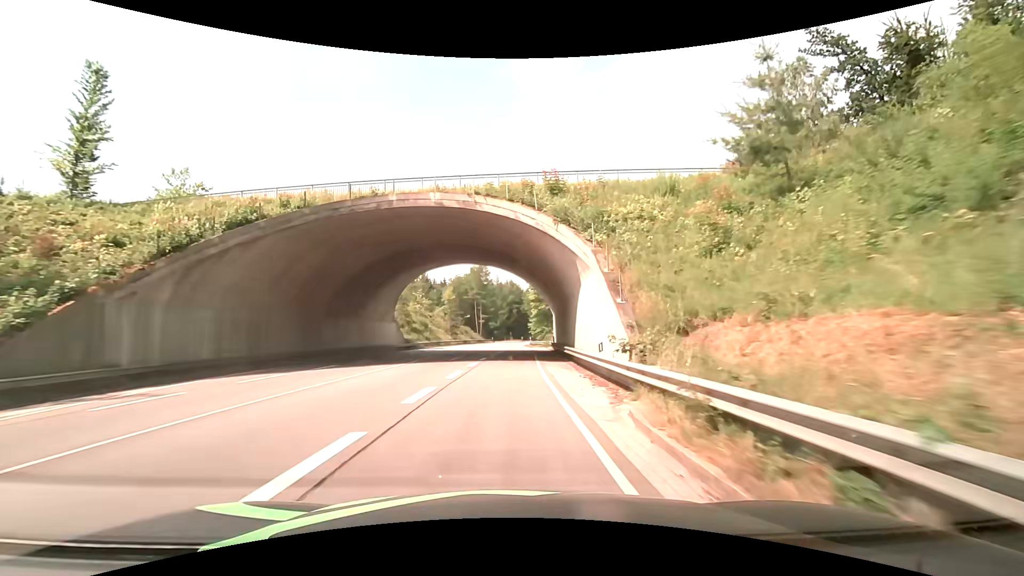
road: primary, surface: asphalt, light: Day
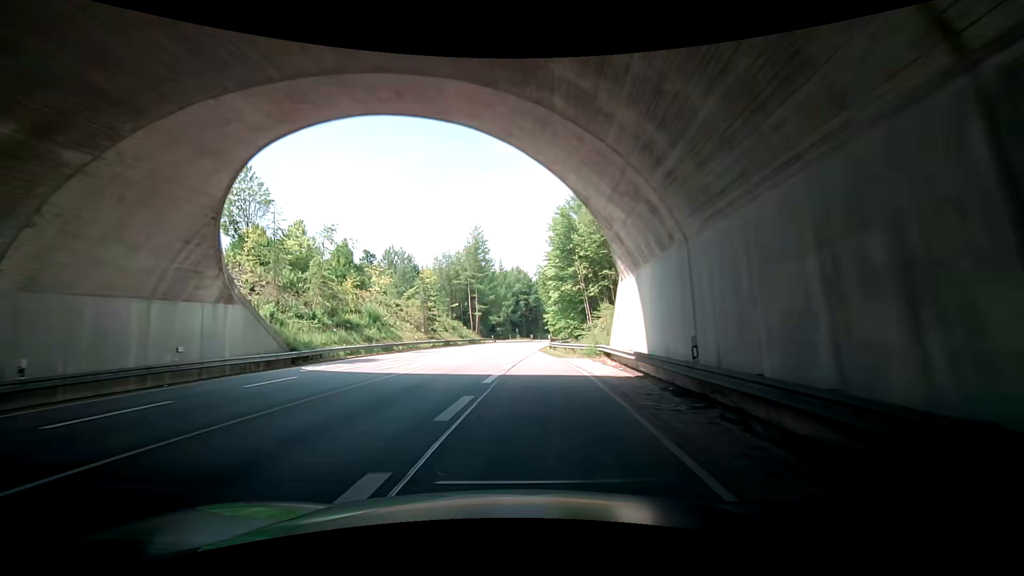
(+0.2, +33.0) m; -1°
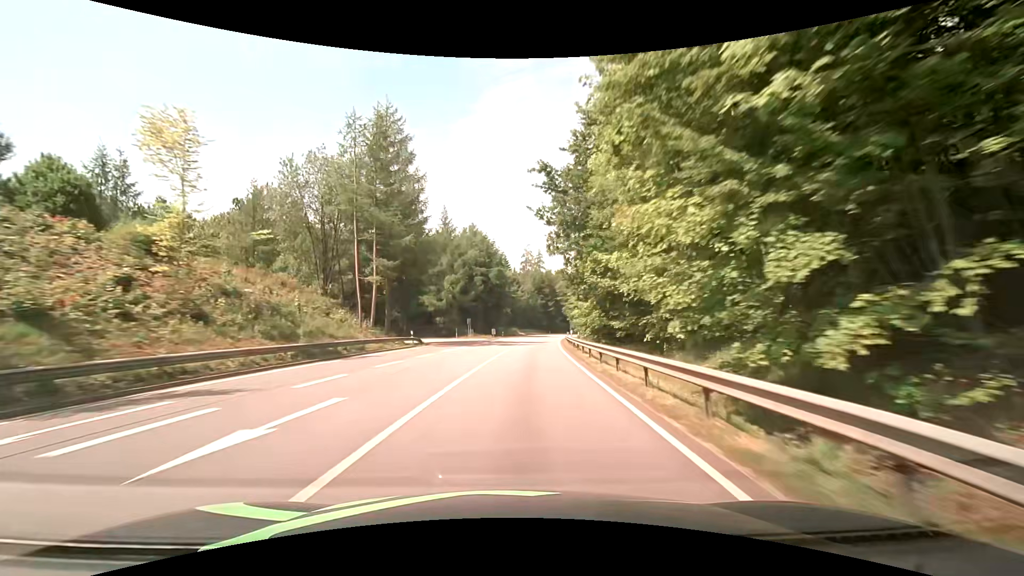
(+2.3, +50.9) m; +6°
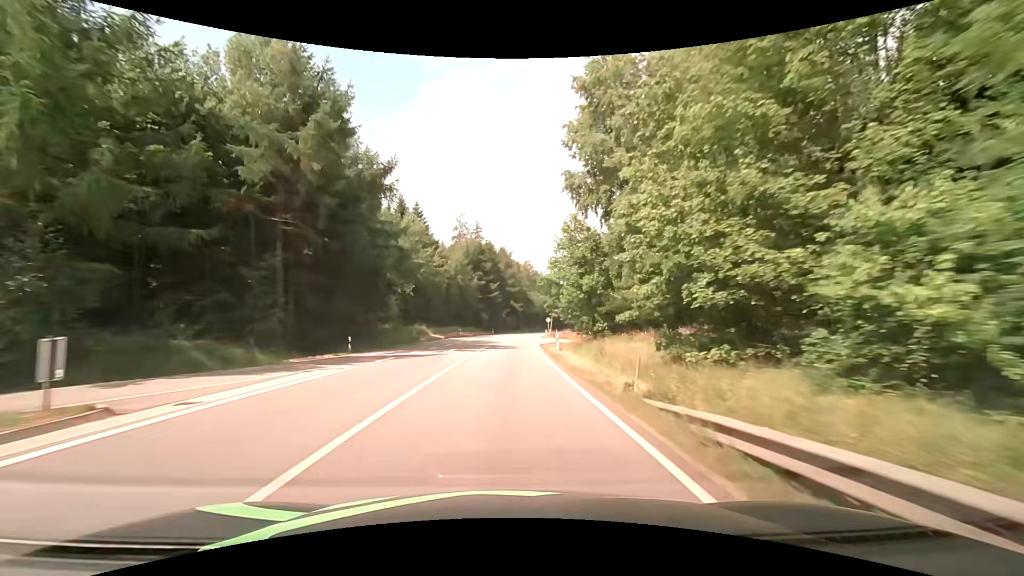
(+4.9, +62.4) m; +7°
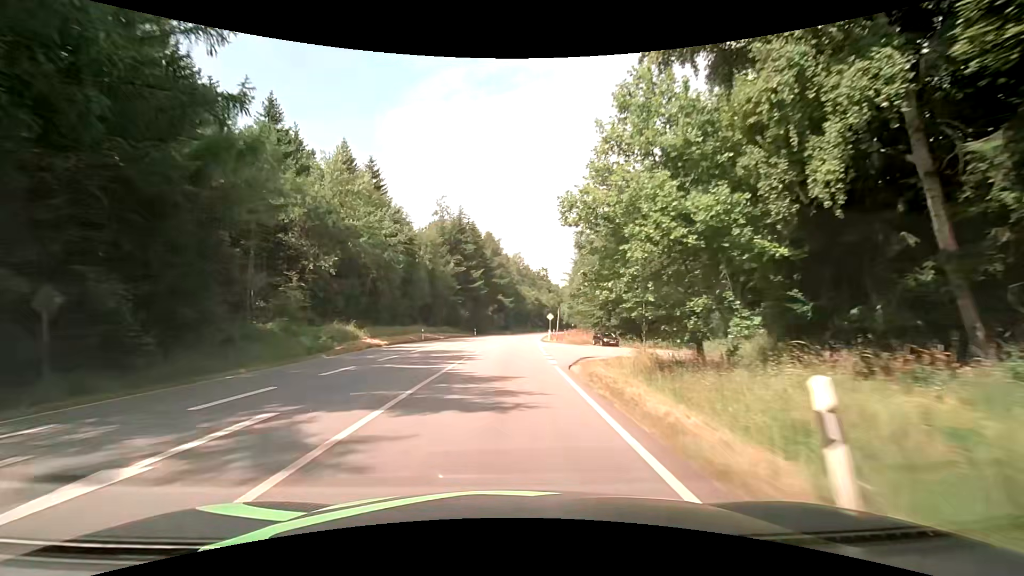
(+0.4, +23.6) m; +2°
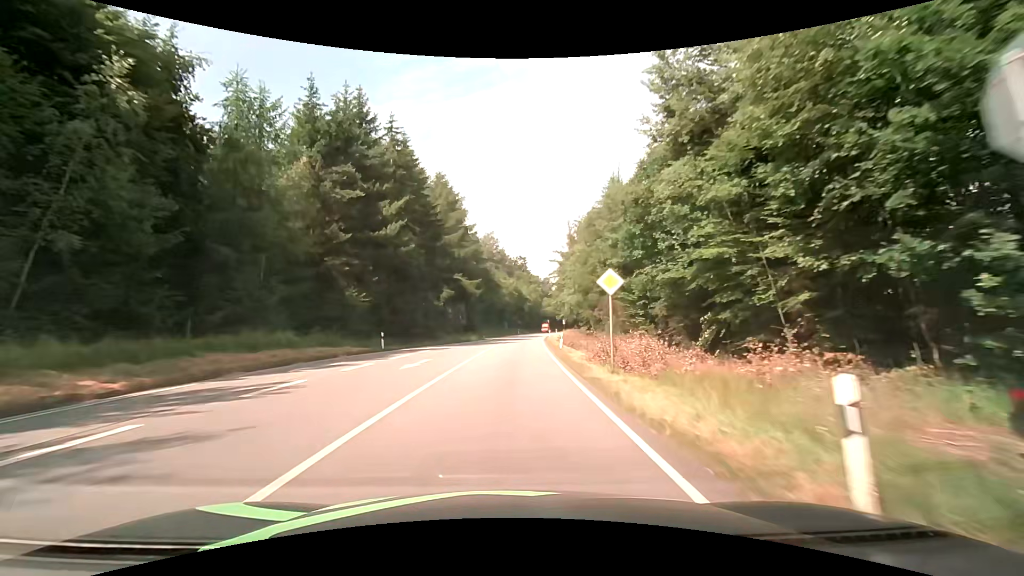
(+1.3, +45.9) m; +3°
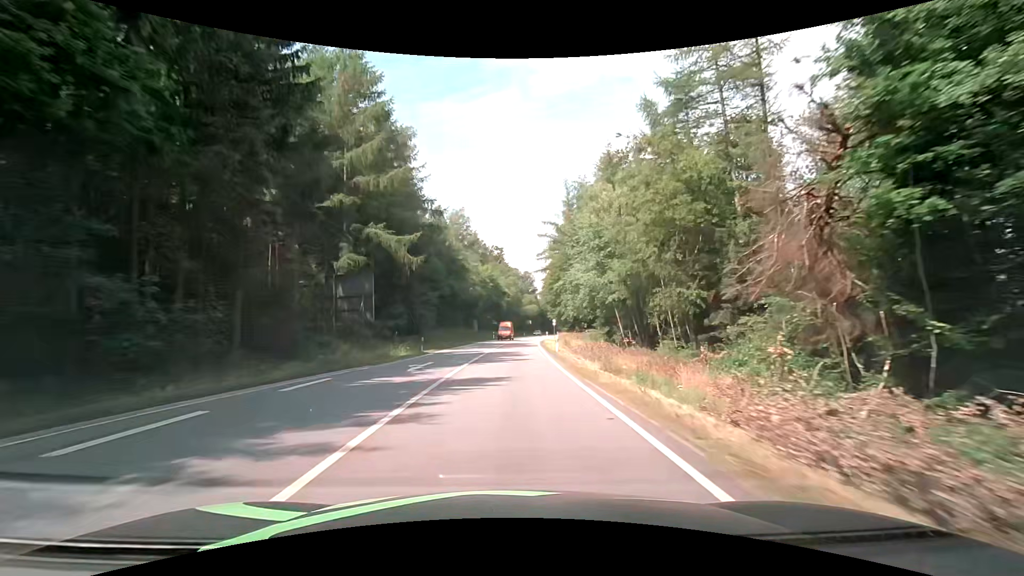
(+0.7, +34.3) m; +3°
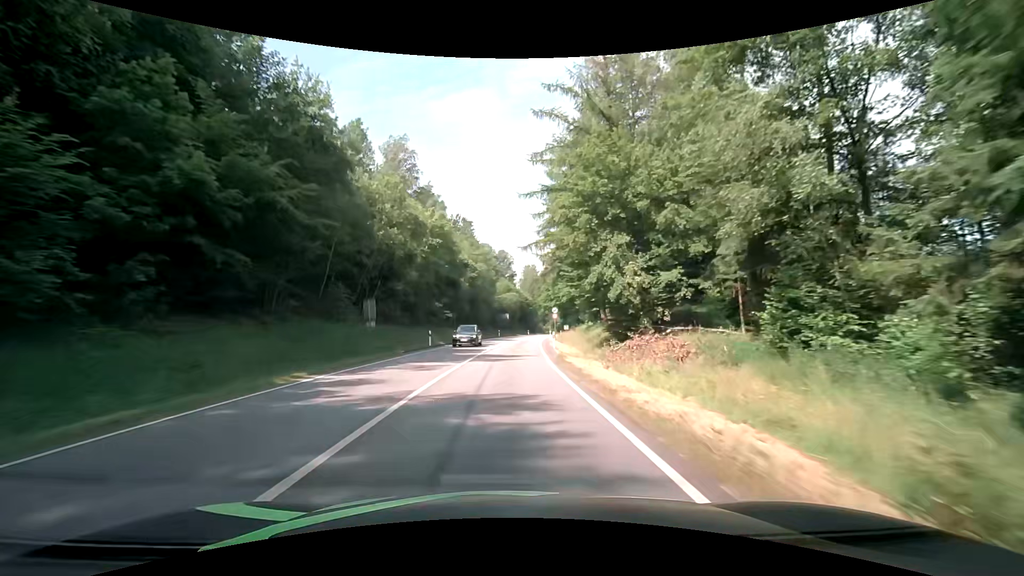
(+1.2, +46.2) m; +3°
(0, +10) (0, +20) (0, +30) (+1, +40) (+2, +50) (+2, +60) (+3, +70) (+4, +80) (+5, +90) (+6, +100) m
